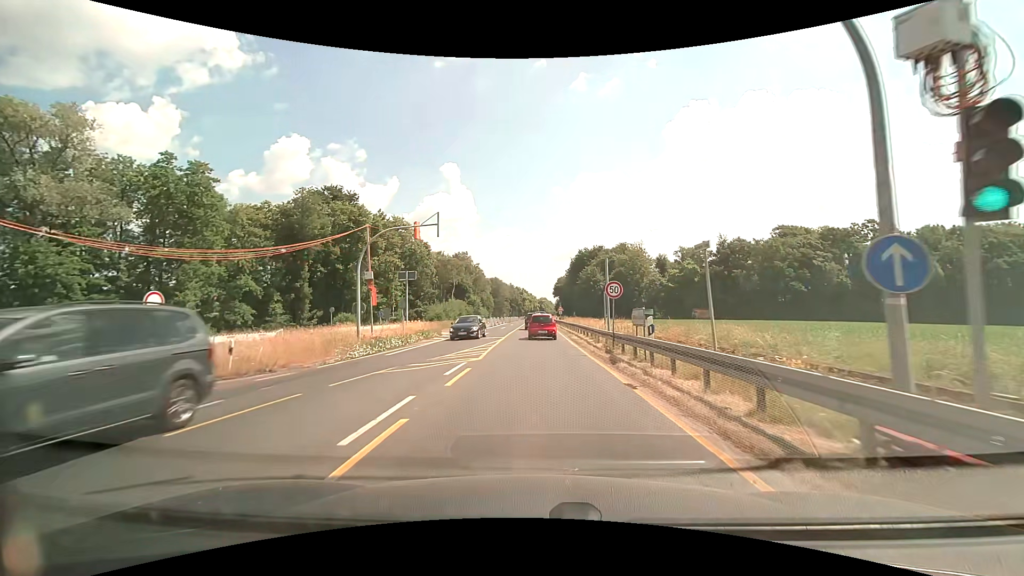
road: trunk_link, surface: asphalt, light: Day
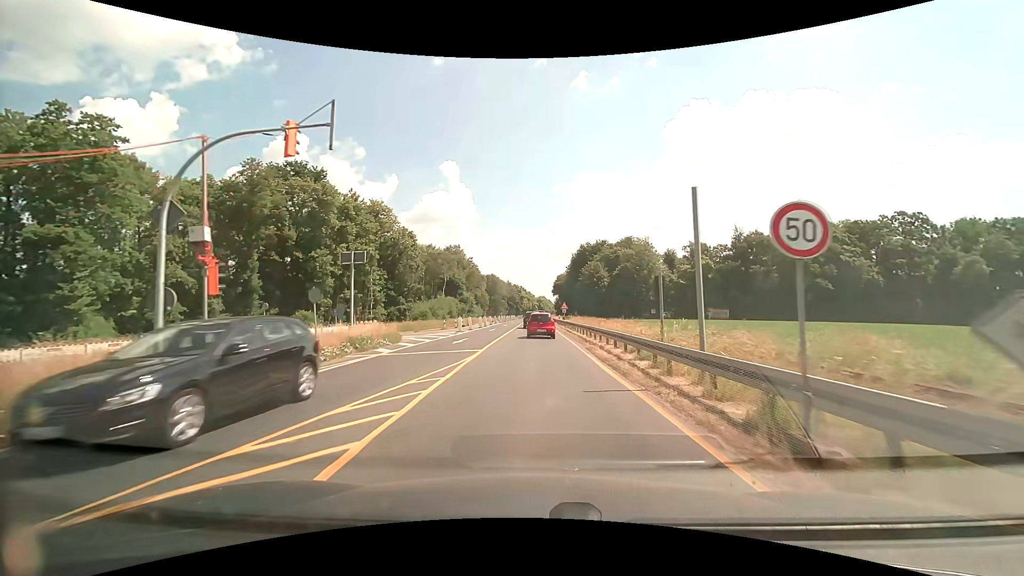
(+0.1, +12.5) m; +1°
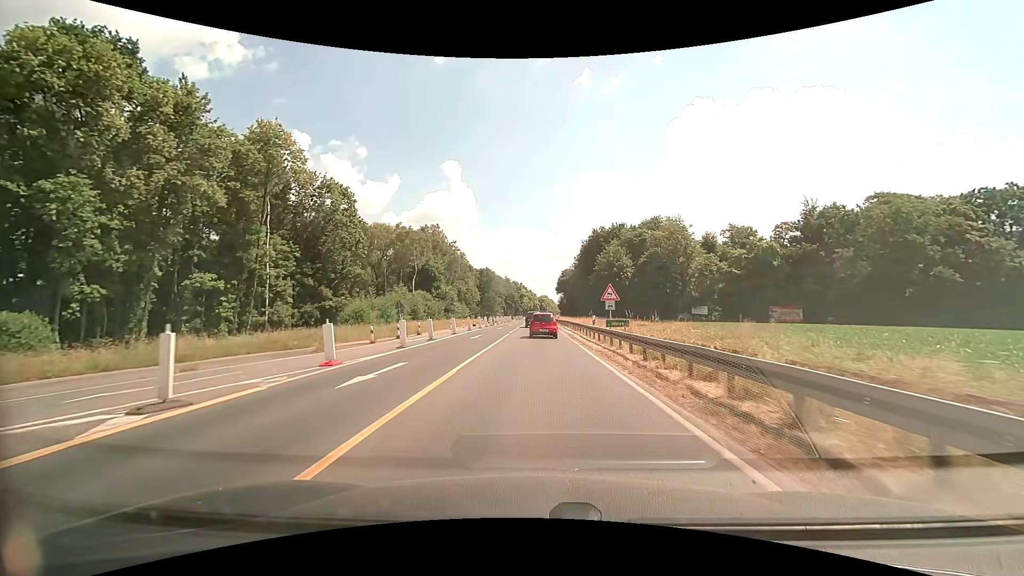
(-0.1, +34.6) m; 0°
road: trunk
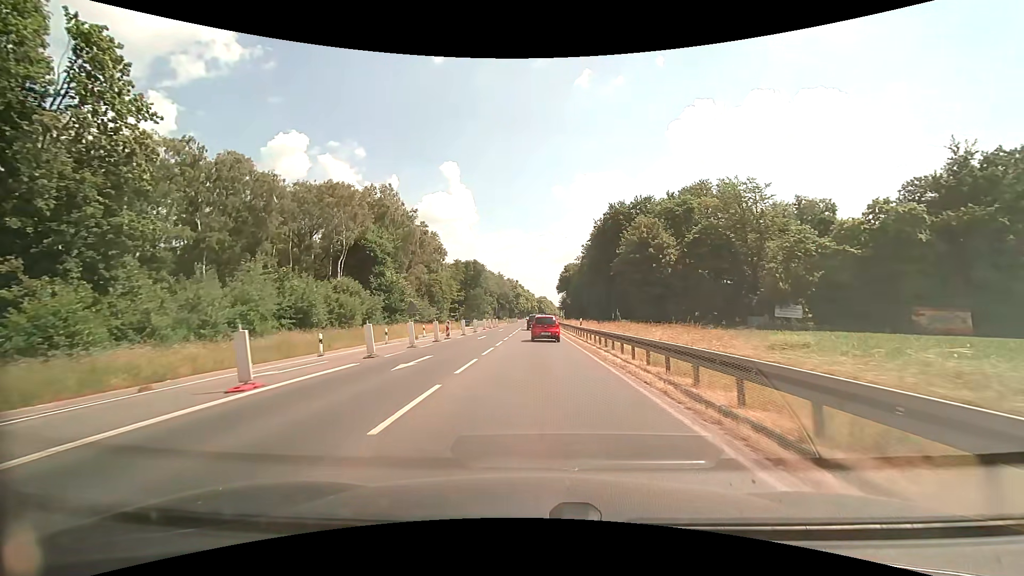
(0.0, +36.7) m; 0°
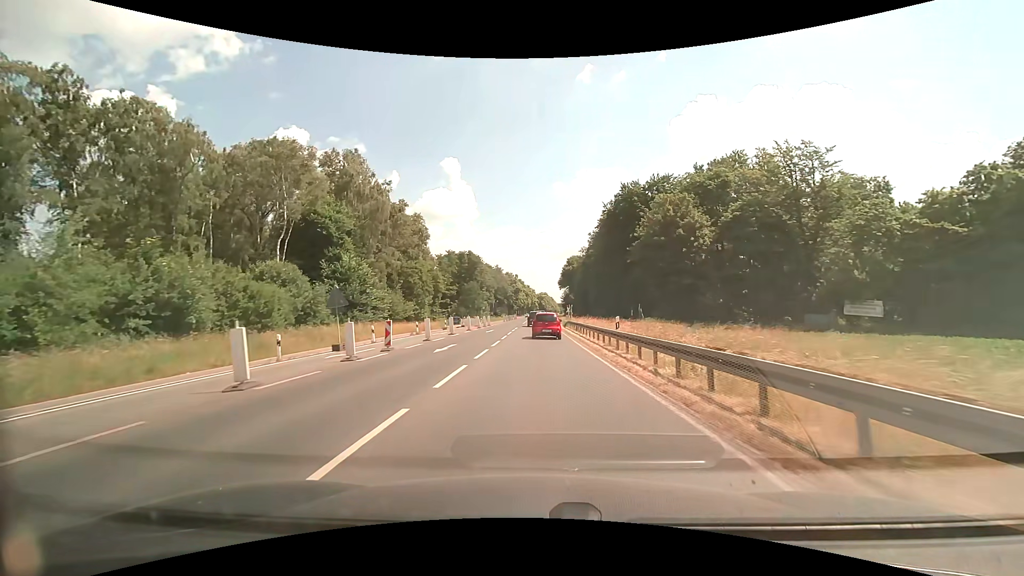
(0.0, +14.8) m; 0°
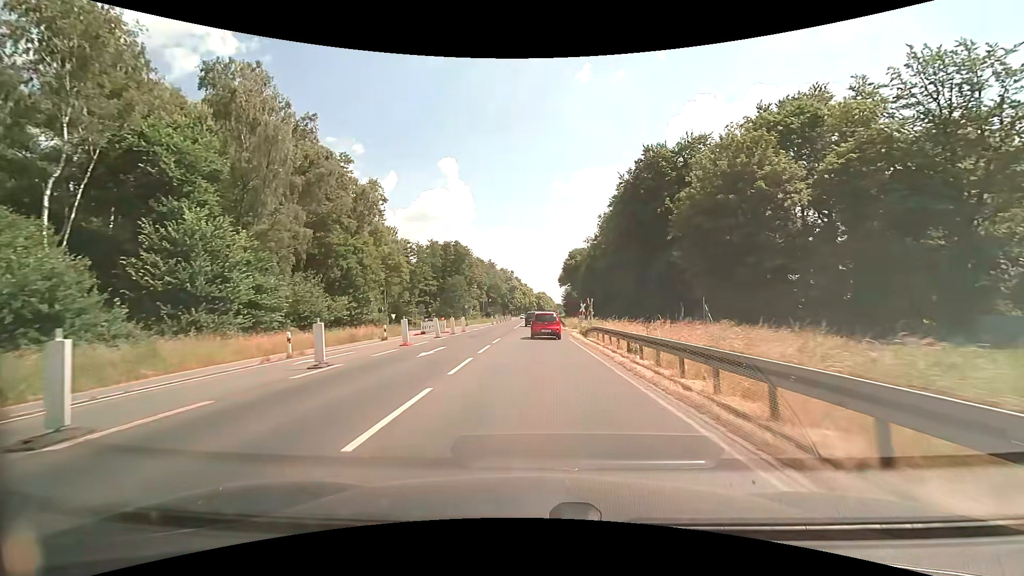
(0.0, +22.4) m; 0°
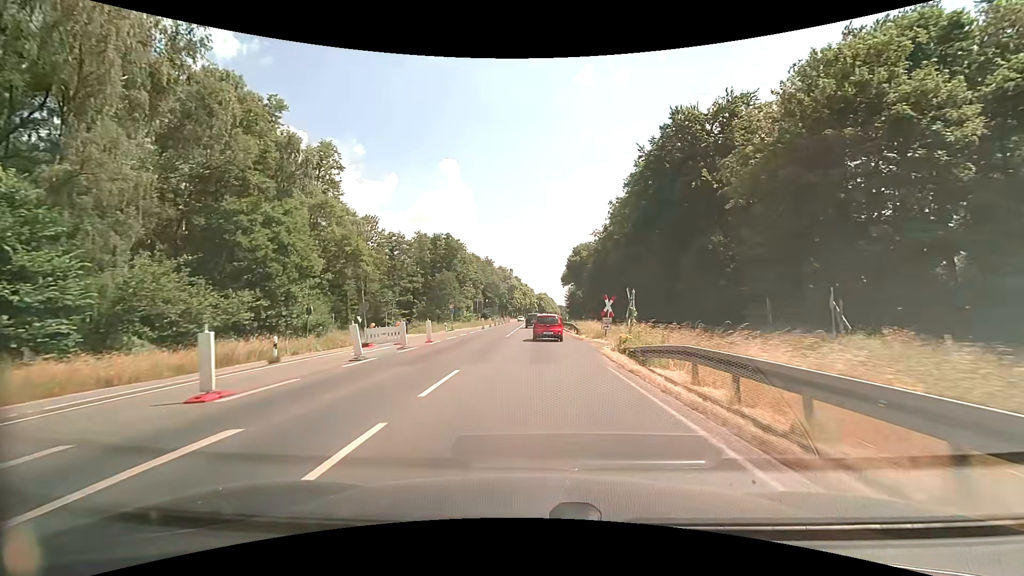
(0.0, +14.8) m; 0°
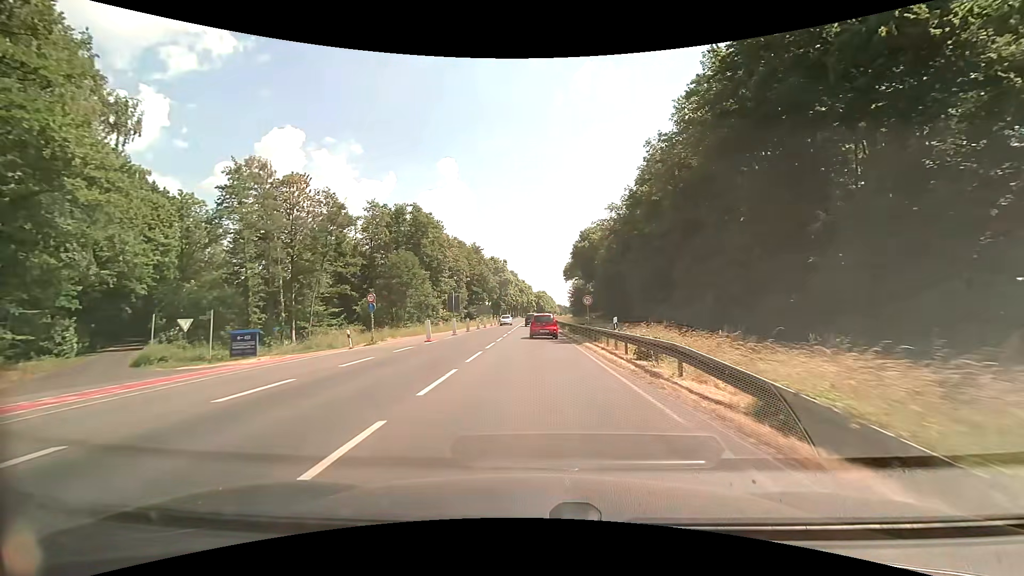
(0.0, +30.1) m; 0°
(0, +10) (0, +20) (0, +30) (0, +40) (0, +50) (0, +60) (0, +70) (0, +80) (0, +90) (0, +100) m
